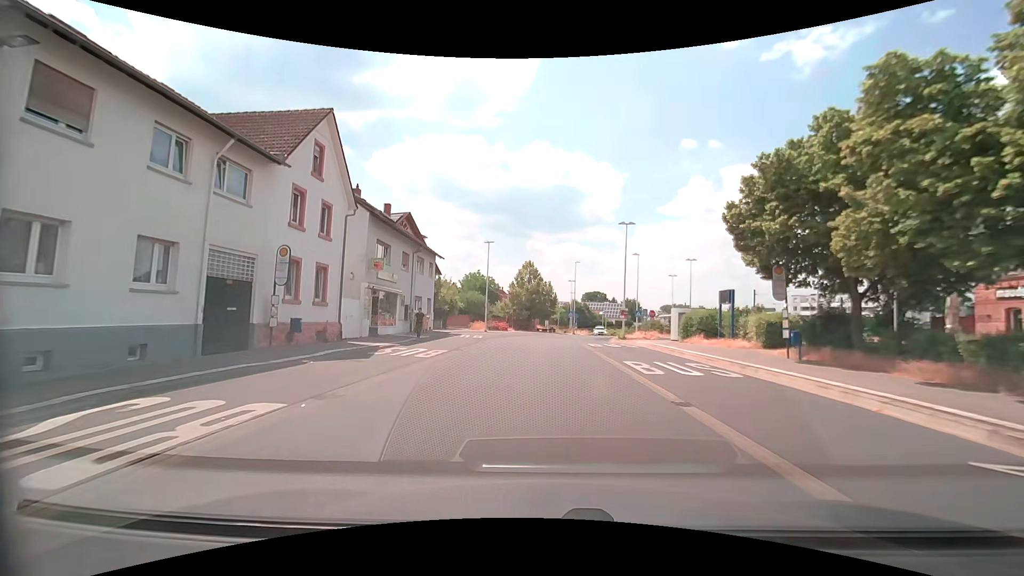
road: tertiary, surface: asphalt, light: Day
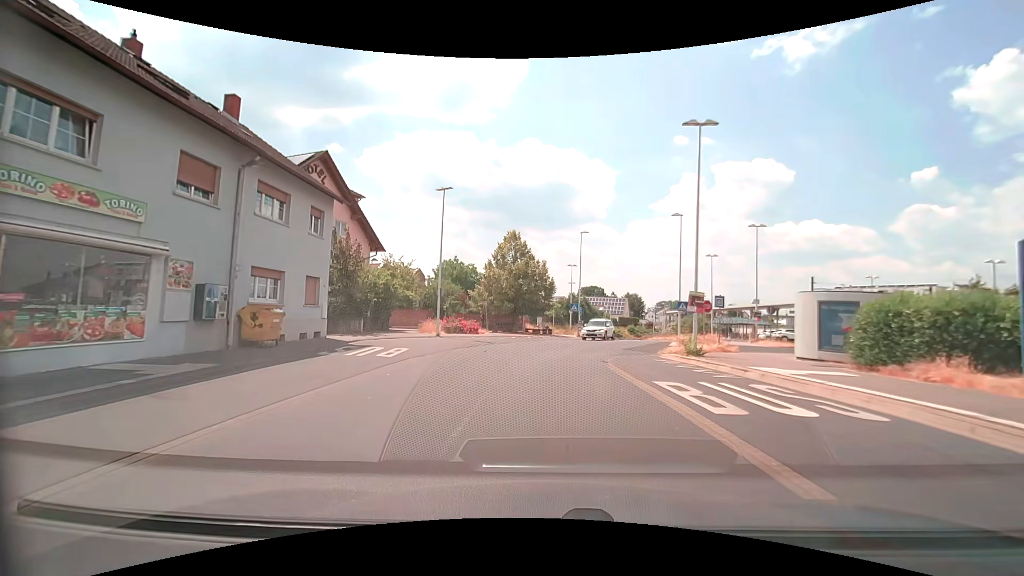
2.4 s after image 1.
(0.0, +21.0) m; 0°
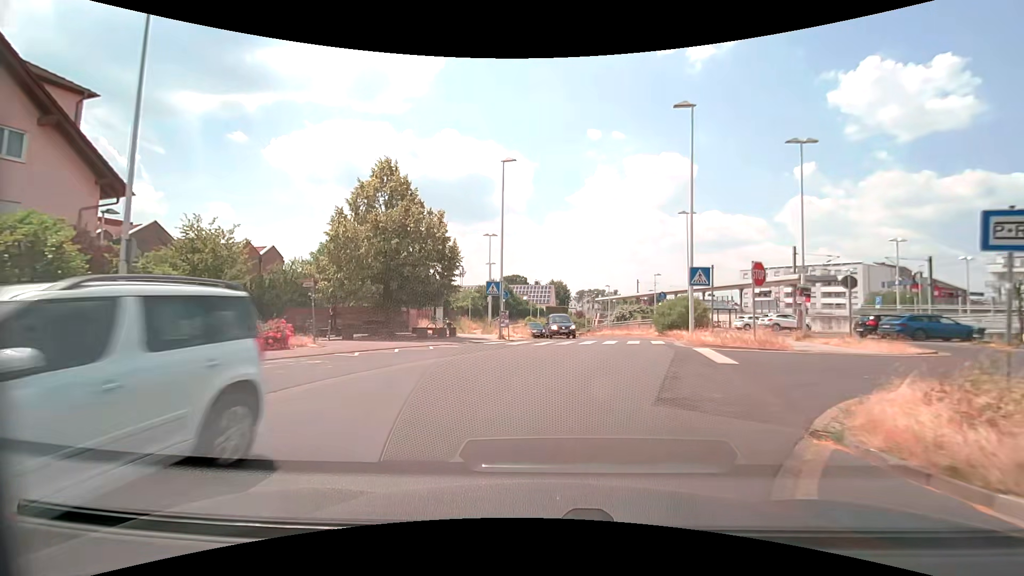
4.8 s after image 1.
(+1.2, +19.3) m; +10°
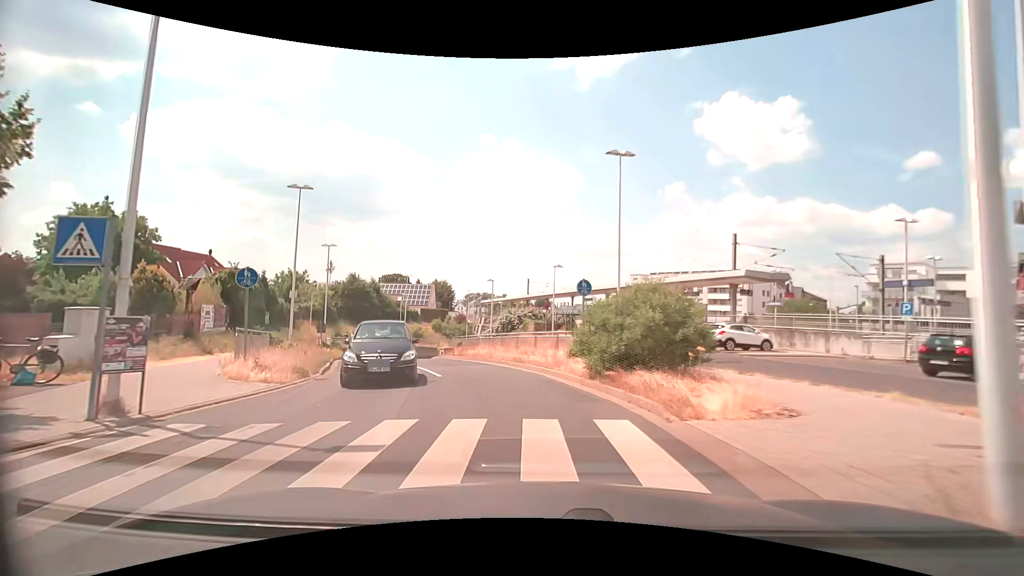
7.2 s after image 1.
(+2.3, +17.6) m; +12°
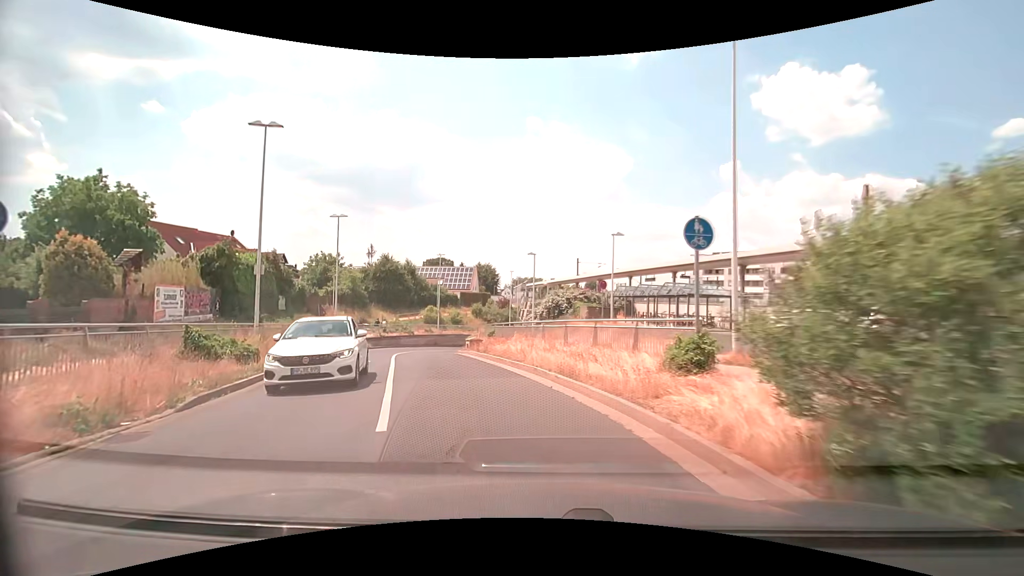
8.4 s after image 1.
(-0.2, +8.6) m; -5°
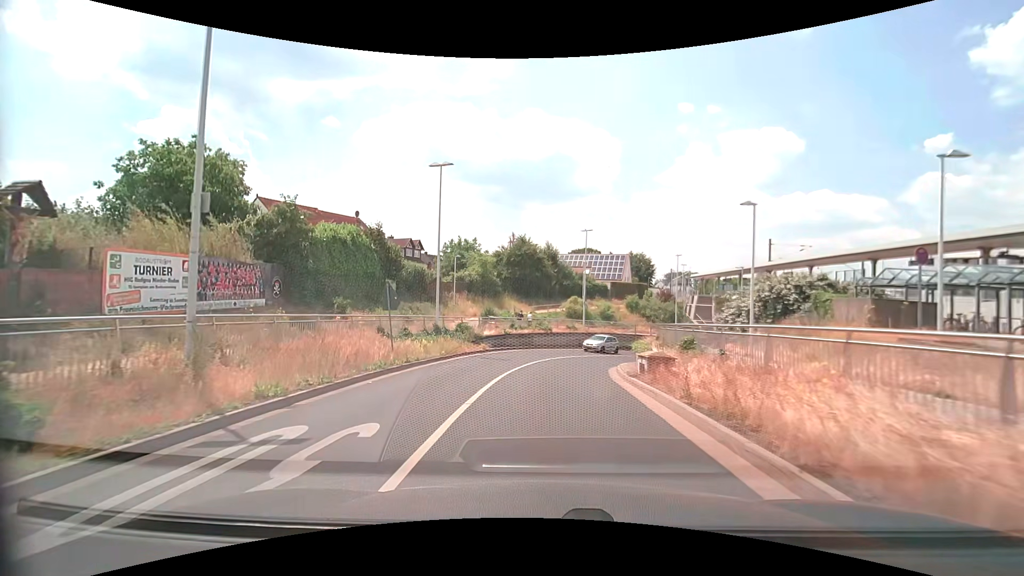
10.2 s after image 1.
(-2.2, +13.2) m; -17°
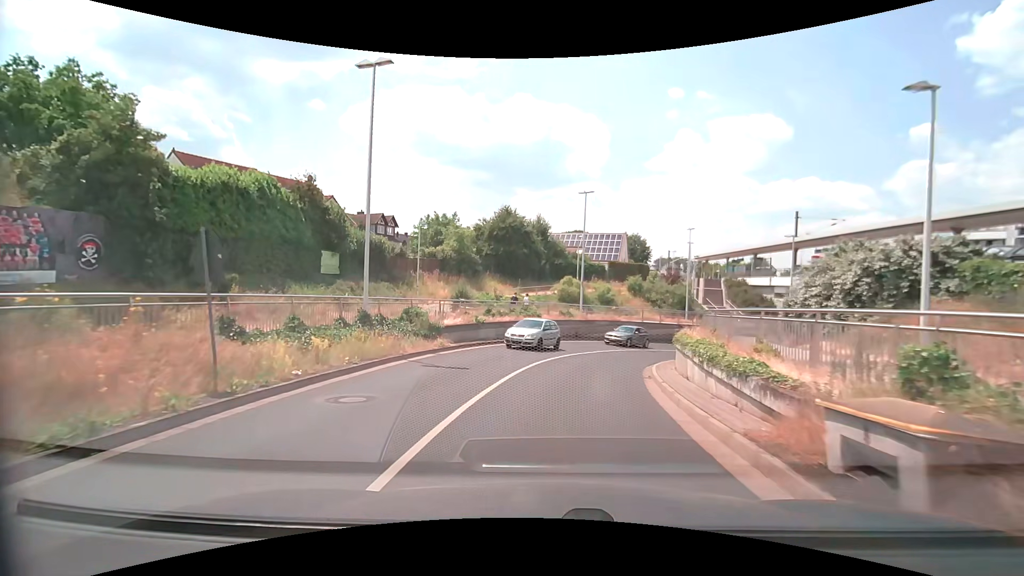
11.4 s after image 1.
(0.0, +9.5) m; +1°
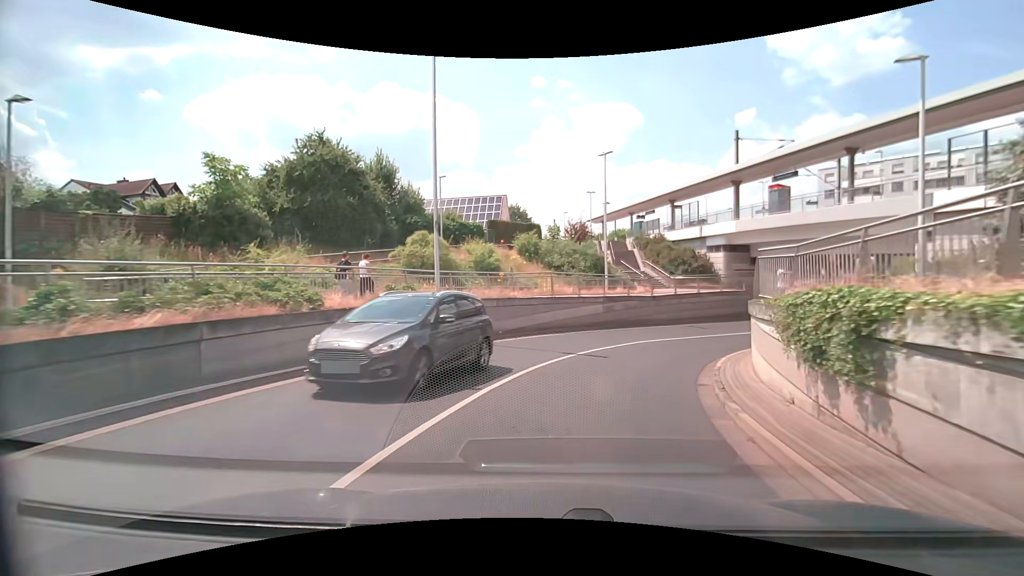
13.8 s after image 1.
(+2.2, +19.6) m; +14°
